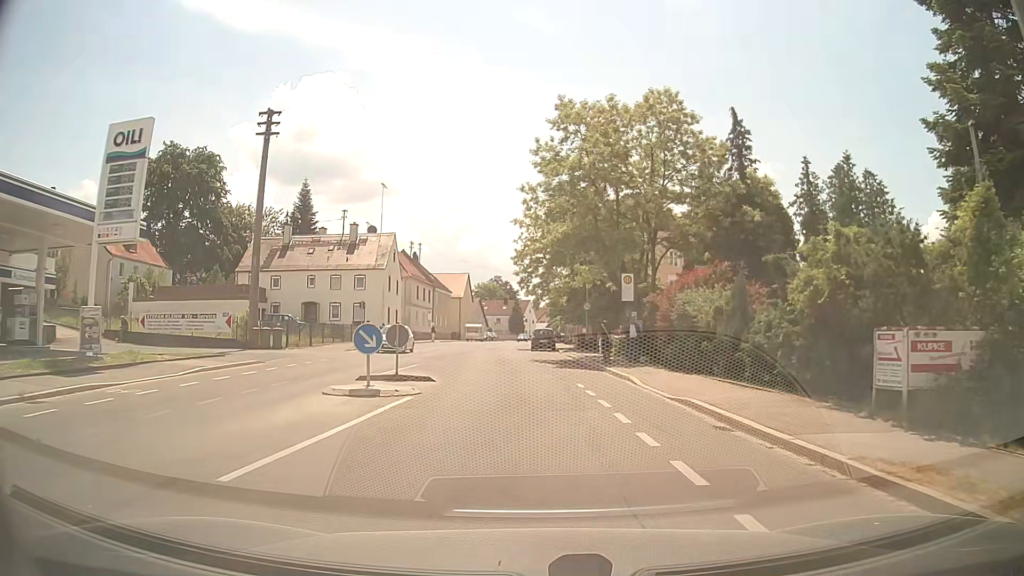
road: tertiary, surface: asphalt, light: Day
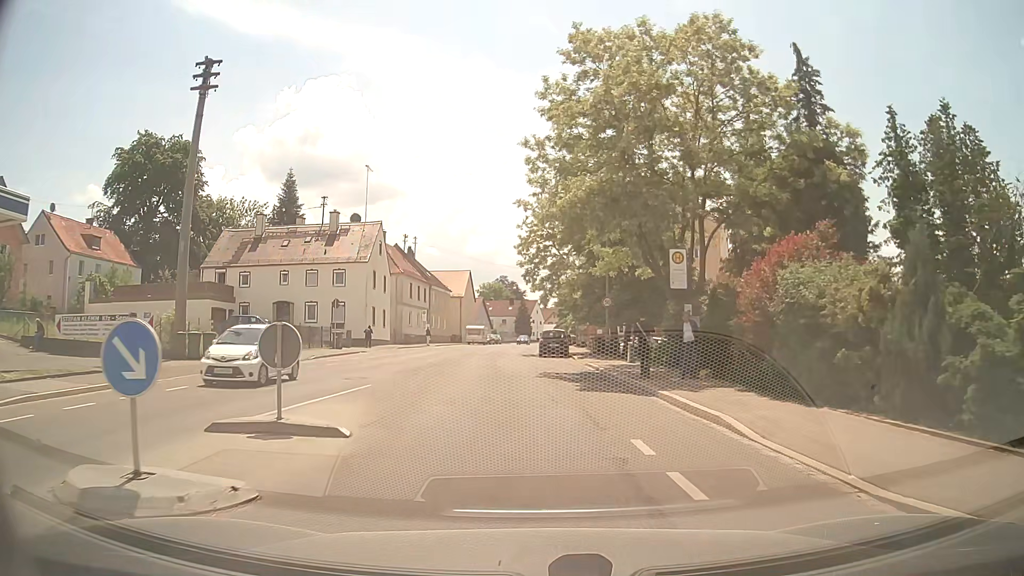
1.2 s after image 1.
(+0.2, +8.5) m; +1°
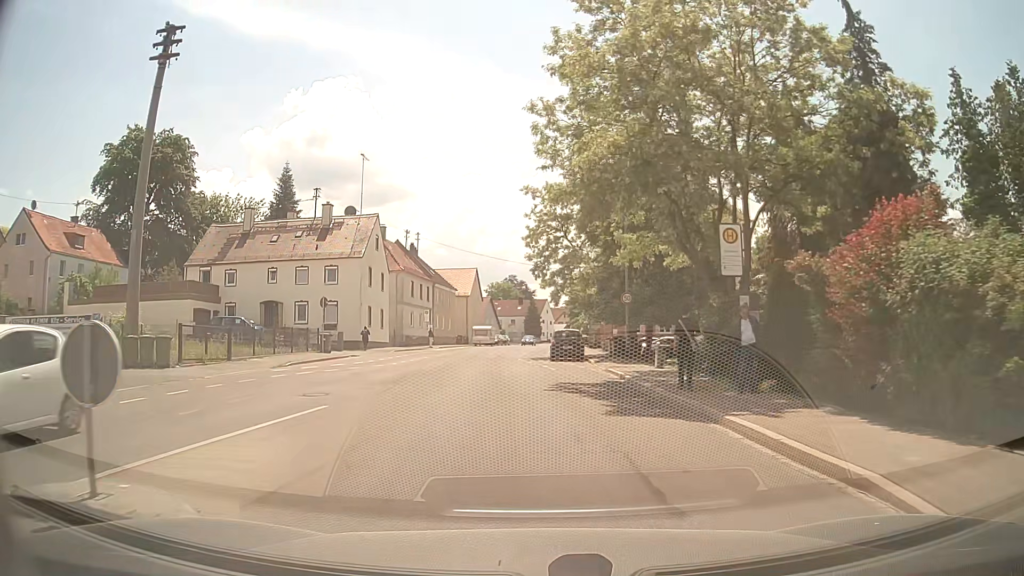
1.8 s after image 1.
(-0.1, +4.3) m; -1°
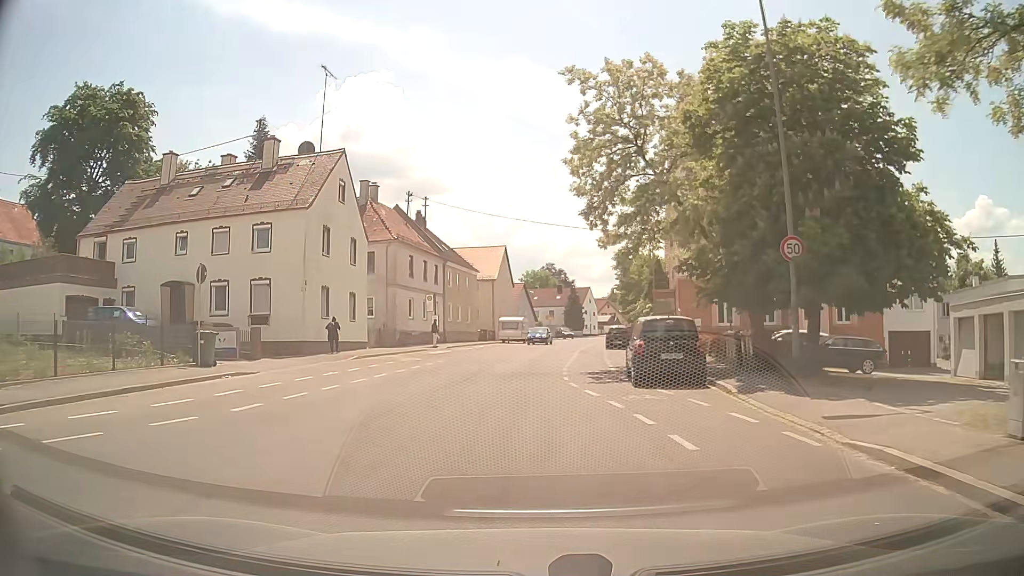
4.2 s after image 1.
(-0.7, +18.1) m; -4°
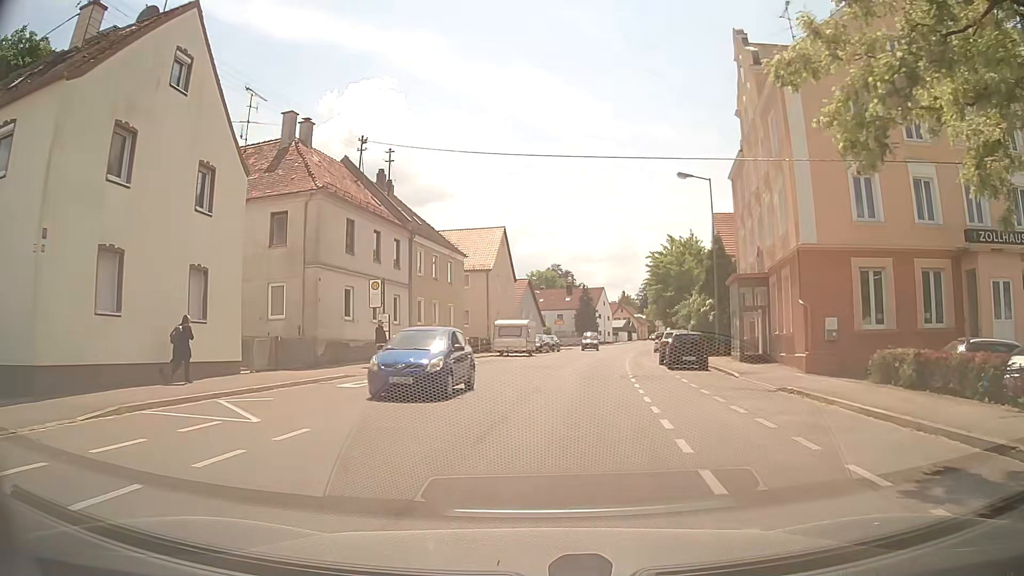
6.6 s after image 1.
(-0.4, +17.9) m; 0°
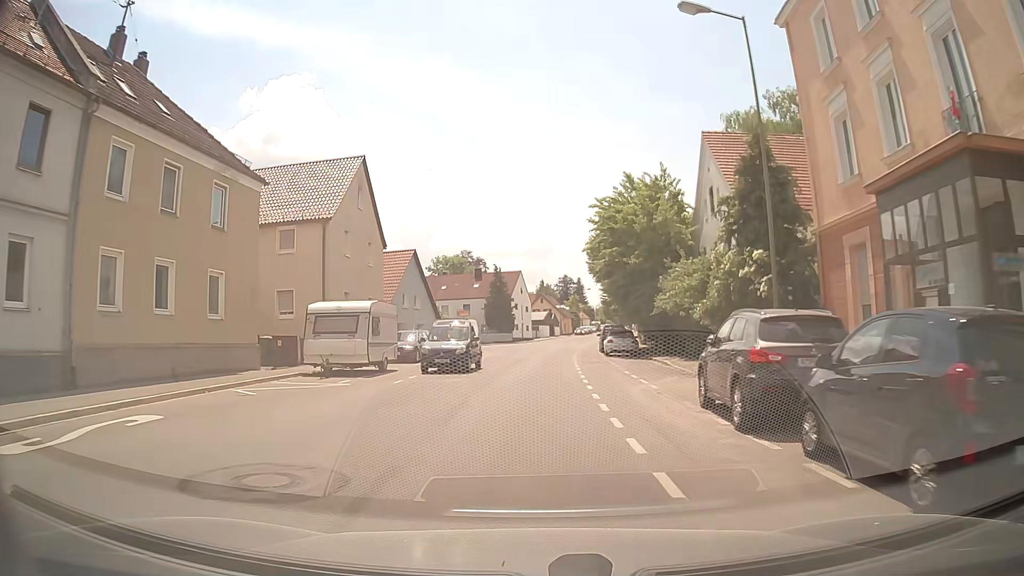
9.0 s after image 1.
(+1.8, +22.8) m; +7°
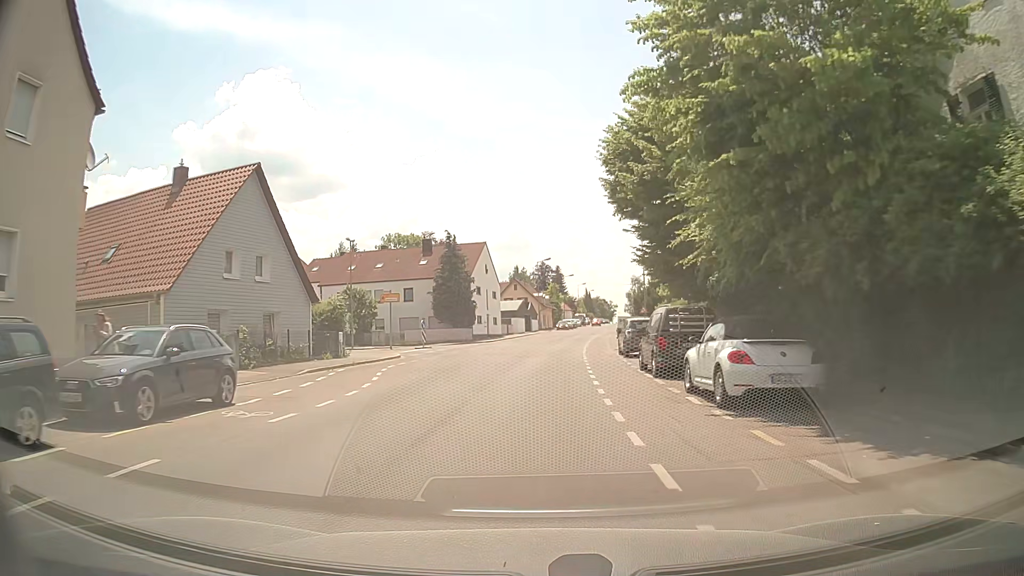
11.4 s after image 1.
(+0.5, +26.2) m; +2°
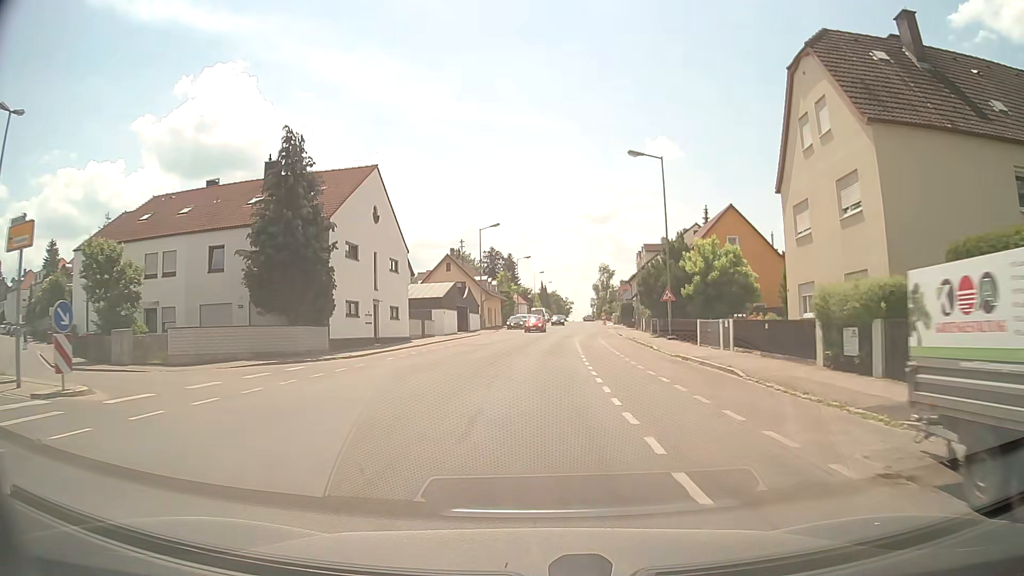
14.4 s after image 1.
(+0.8, +32.6) m; +4°
(0, +10) (0, +20) (+1, +30) (+1, +40) (+2, +50) (+3, +60) (+4, +70) (+5, +80) (+6, +90) (+7, +100) m
